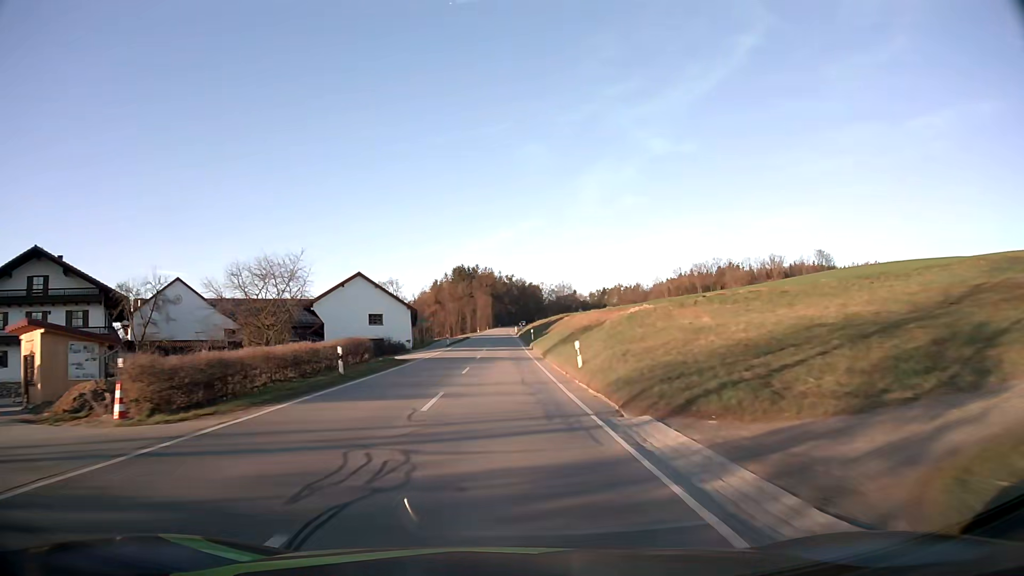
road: secondary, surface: asphalt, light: Day
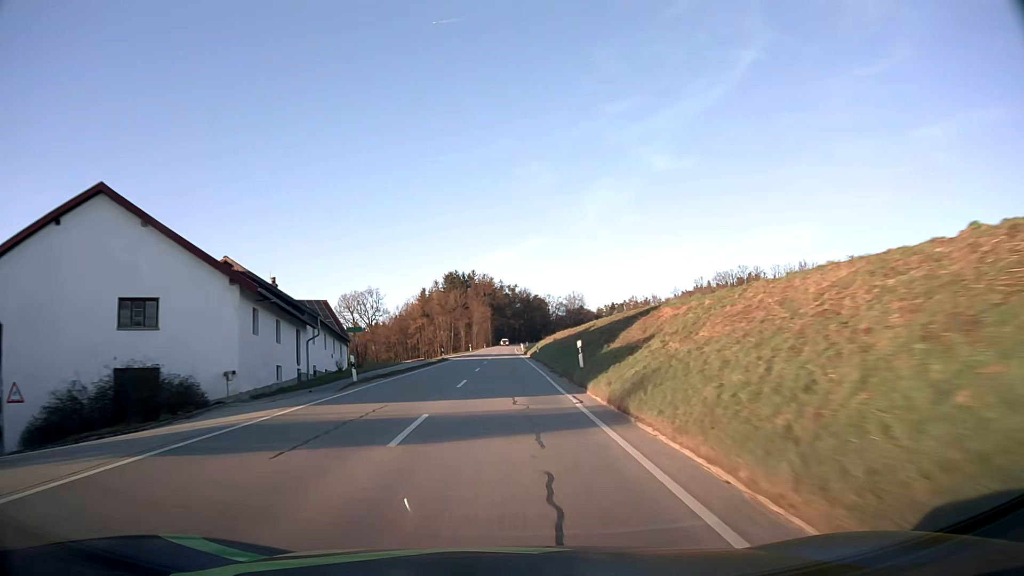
(-0.1, +39.8) m; 0°
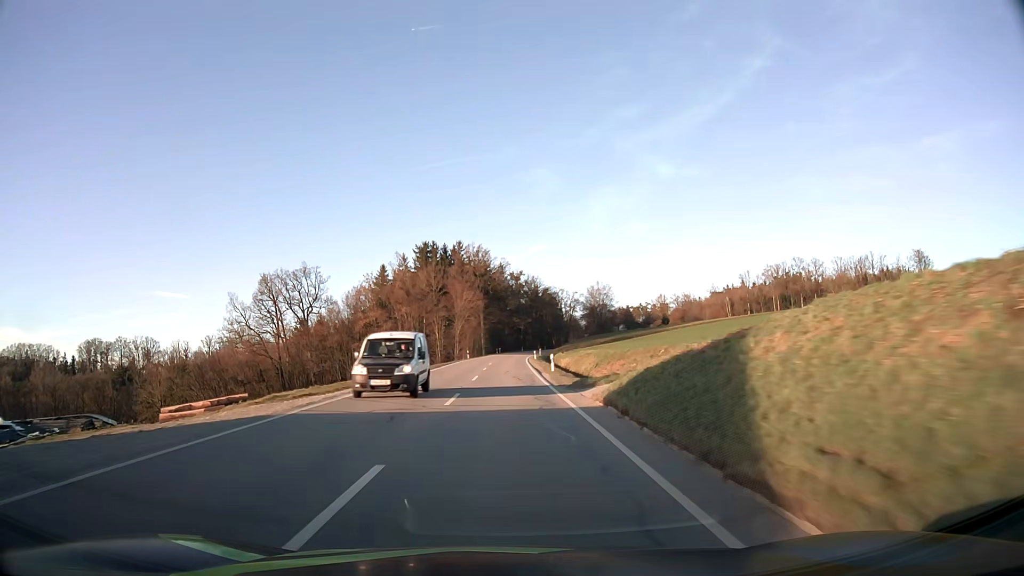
(0.0, +65.6) m; 0°
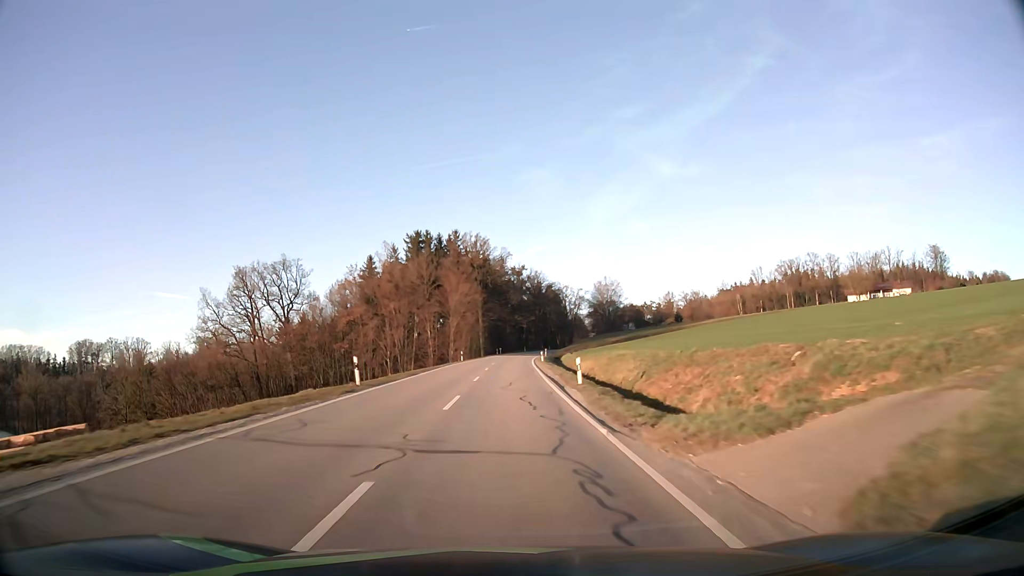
(0.0, +13.1) m; 0°
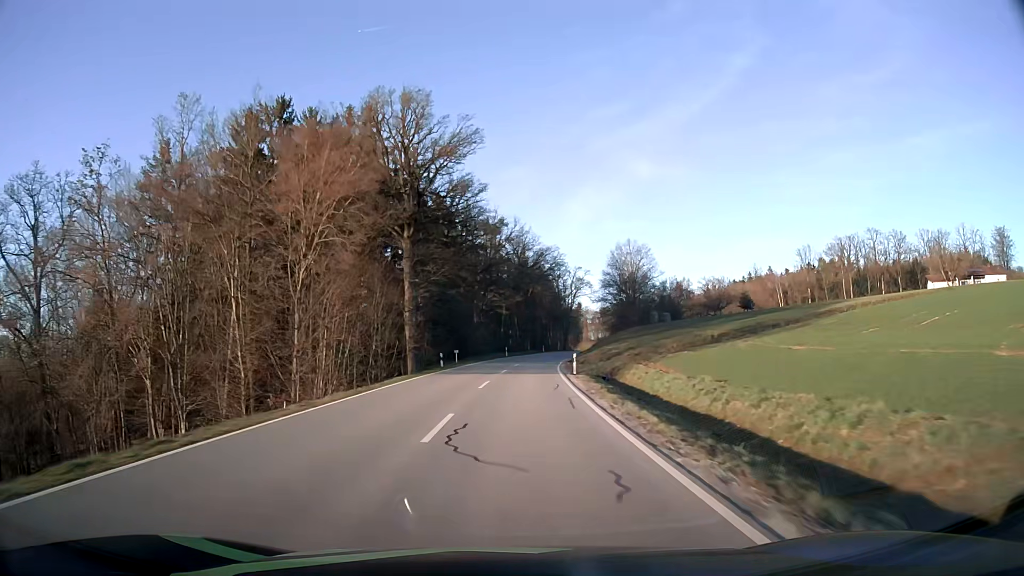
(+0.8, +65.5) m; +2°
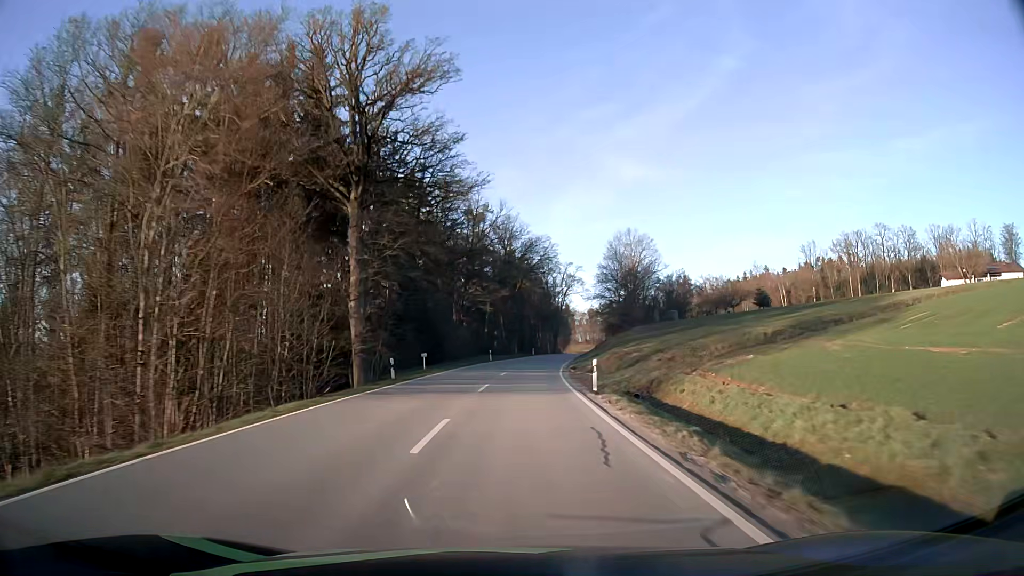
(+0.1, +13.2) m; +1°
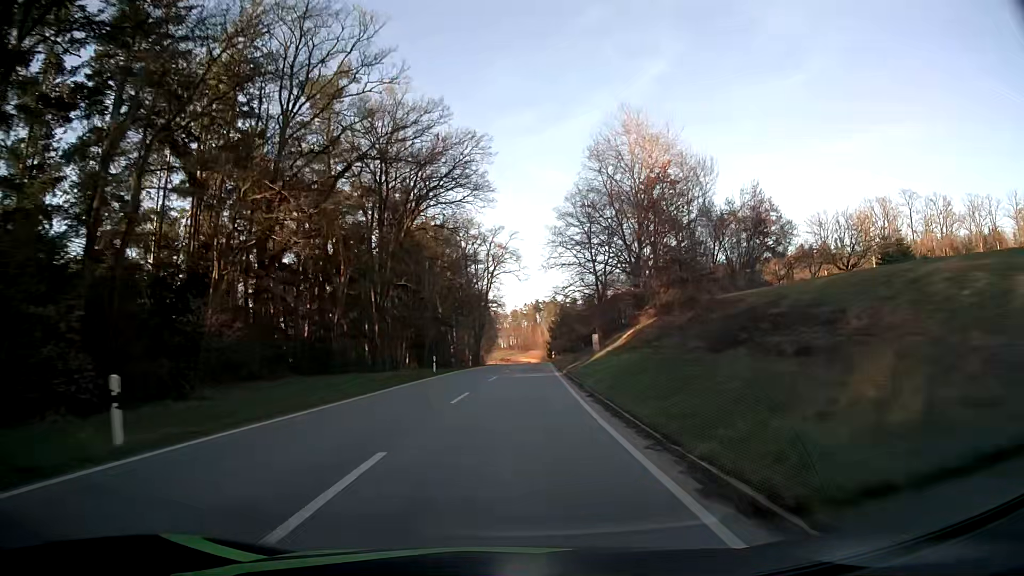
(+2.9, +52.6) m; +7°
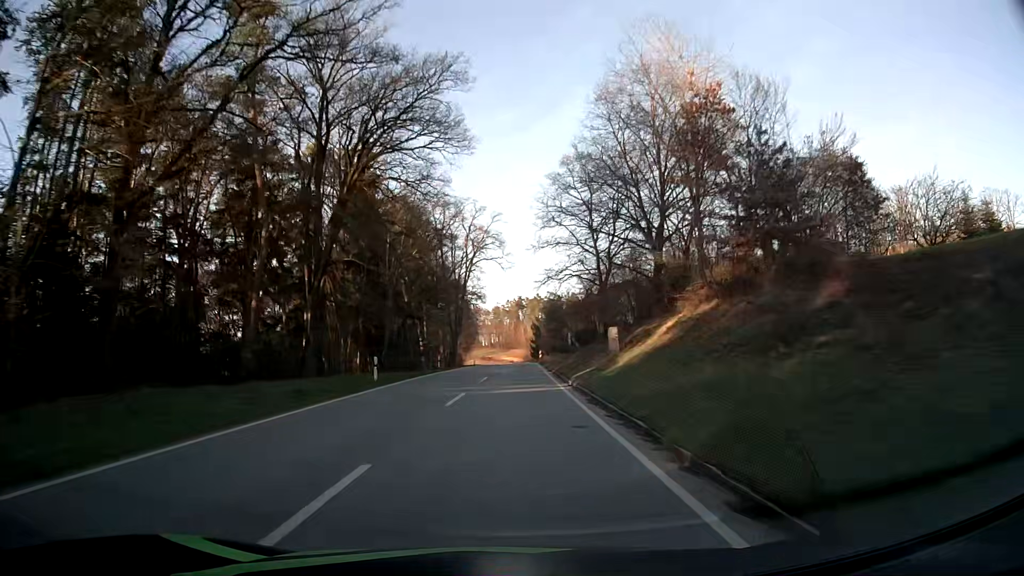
(+0.2, +13.0) m; +1°
(0, +10) (0, +20) (+1, +30) (+1, +40) (+1, +50) (+2, +60) (+2, +70) (+2, +80) (+2, +90) (+2, +100) m
